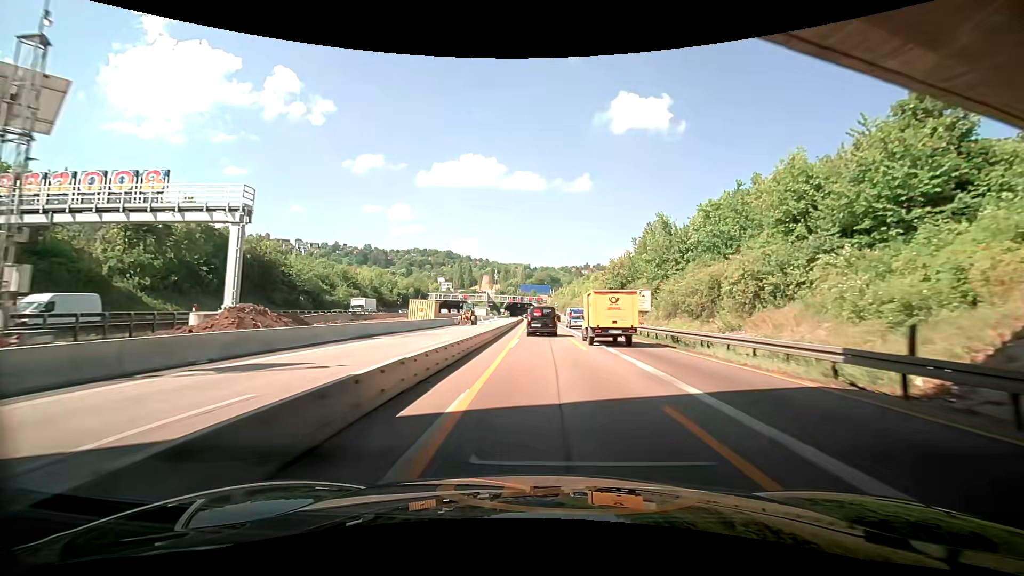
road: motorway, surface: asphalt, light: Day
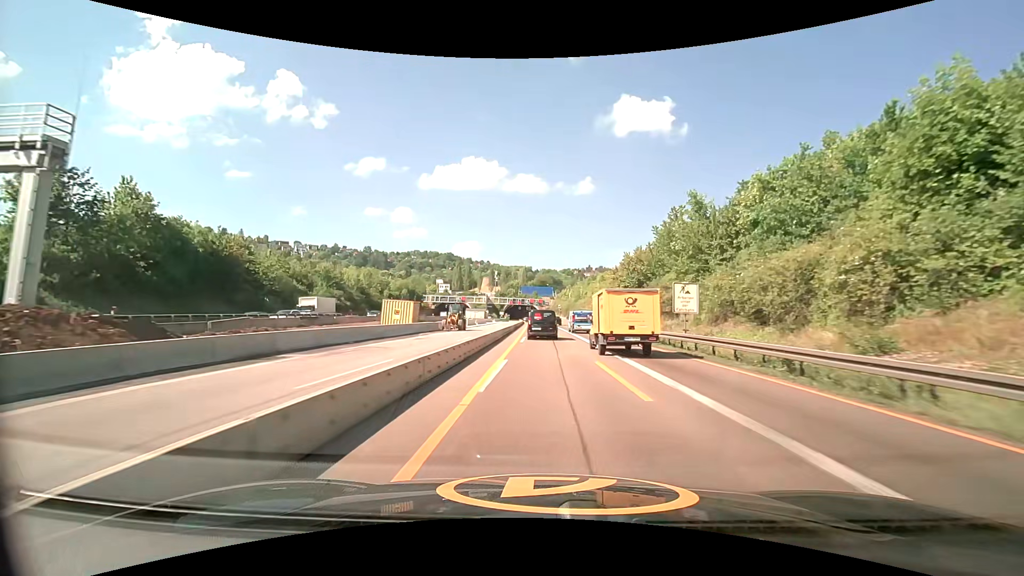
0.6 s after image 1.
(-0.1, +10.6) m; 0°
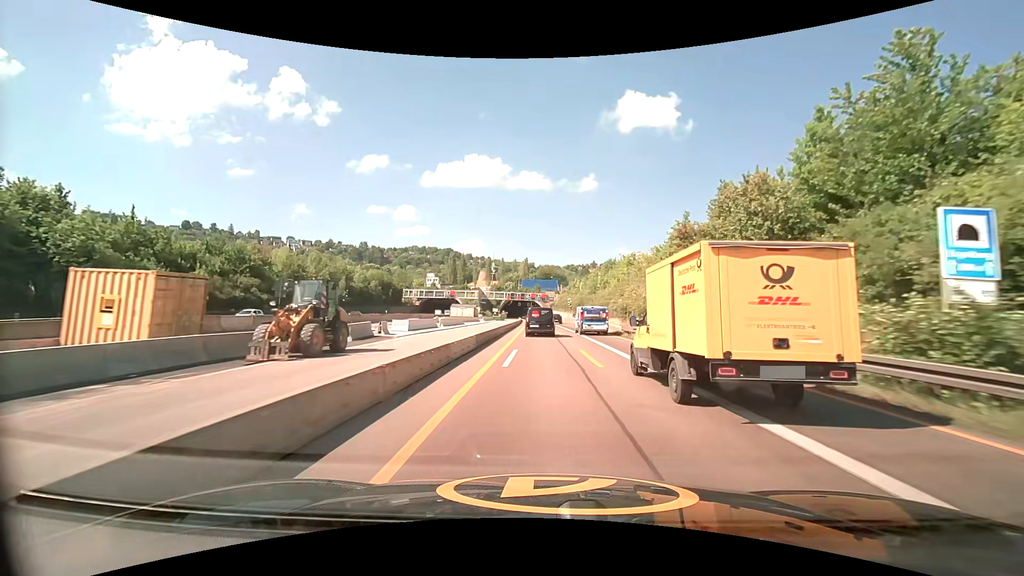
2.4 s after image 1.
(0.0, +32.3) m; 0°
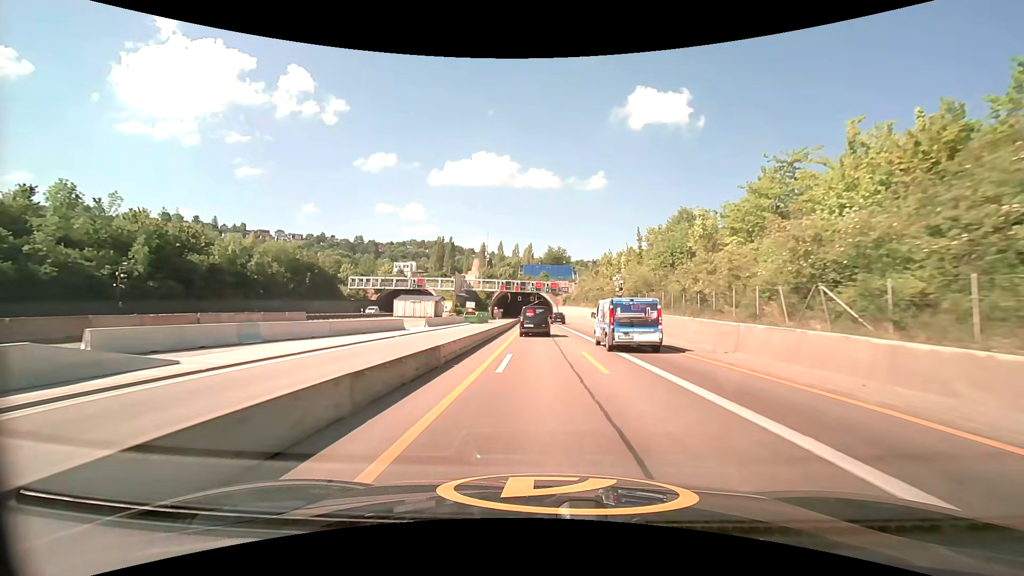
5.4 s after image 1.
(-0.3, +55.5) m; -1°
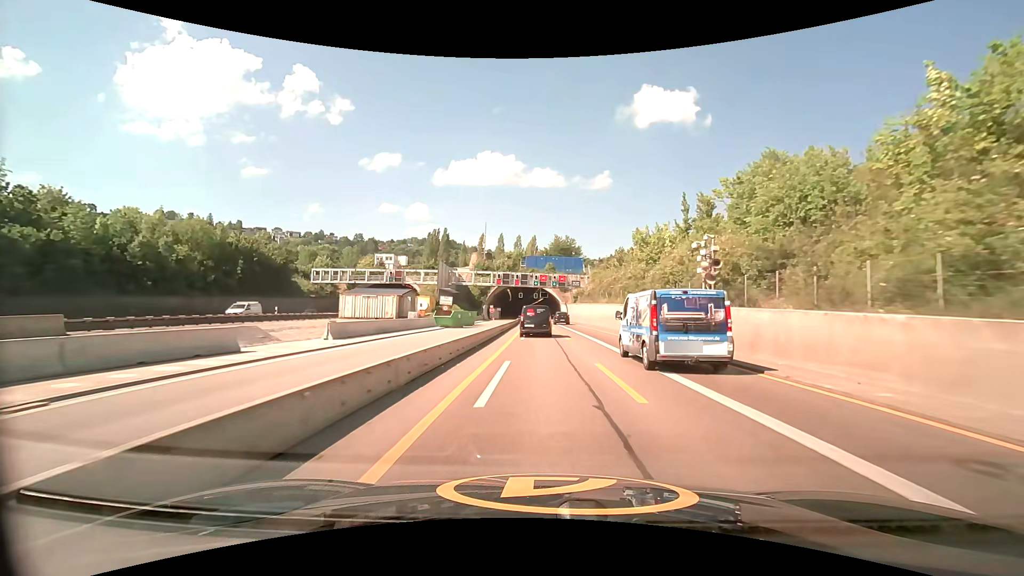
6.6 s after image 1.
(-0.1, +22.0) m; -1°
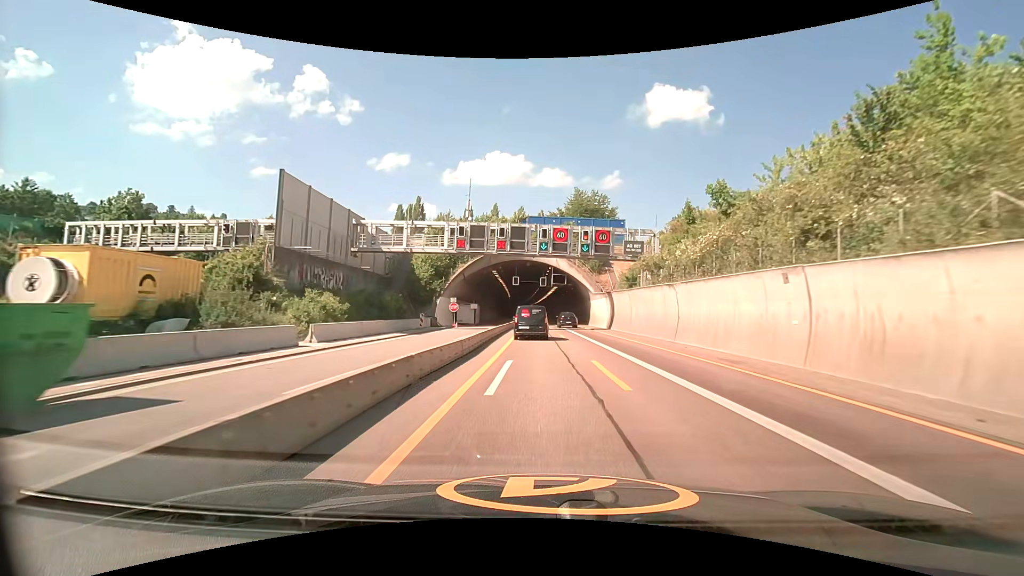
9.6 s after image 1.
(-0.2, +53.2) m; -1°
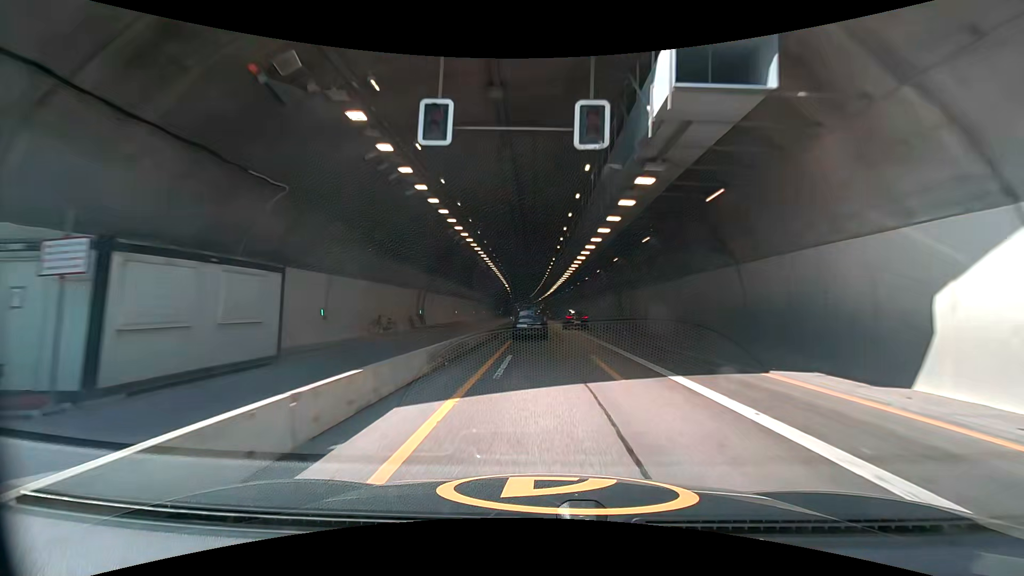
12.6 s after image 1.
(-0.4, +53.0) m; -1°
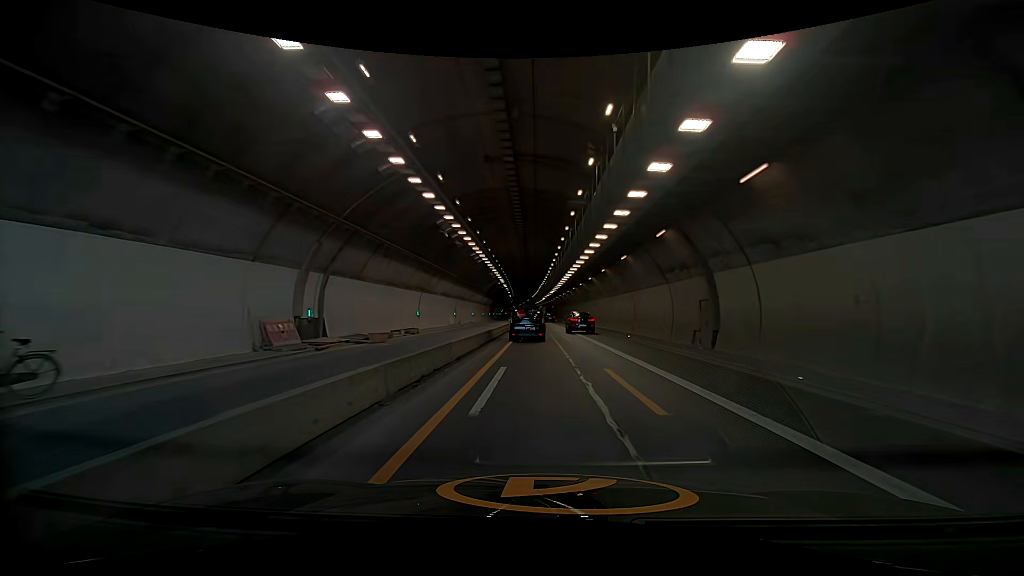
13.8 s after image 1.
(0.0, +21.1) m; +1°
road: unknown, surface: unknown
